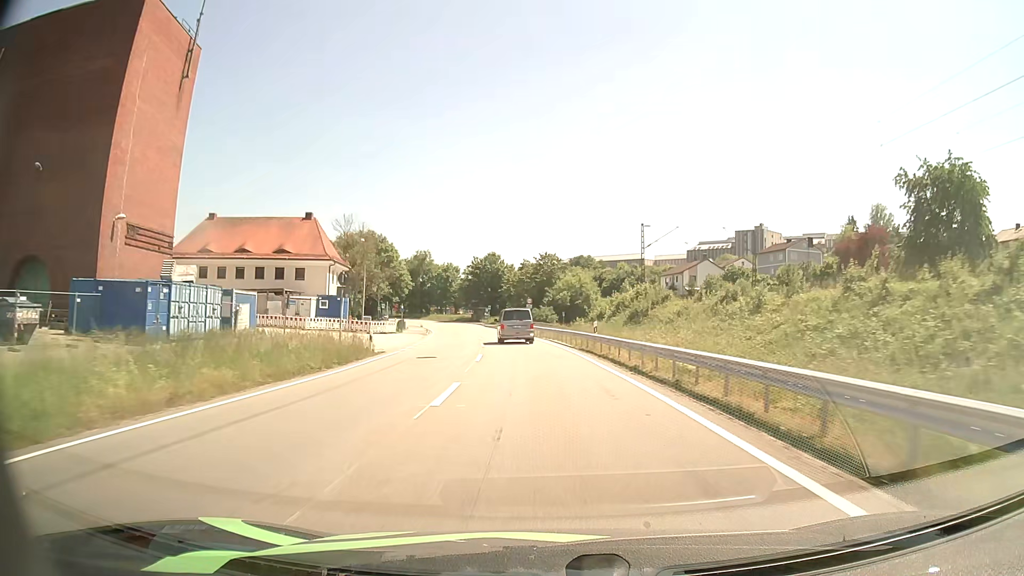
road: primary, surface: asphalt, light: Day
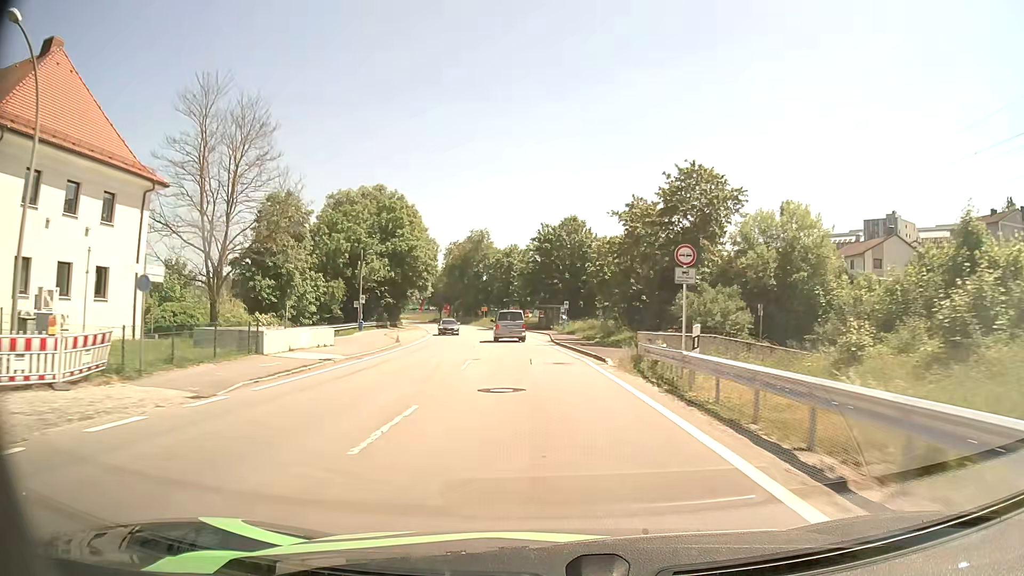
(-3.2, +51.9) m; -7°
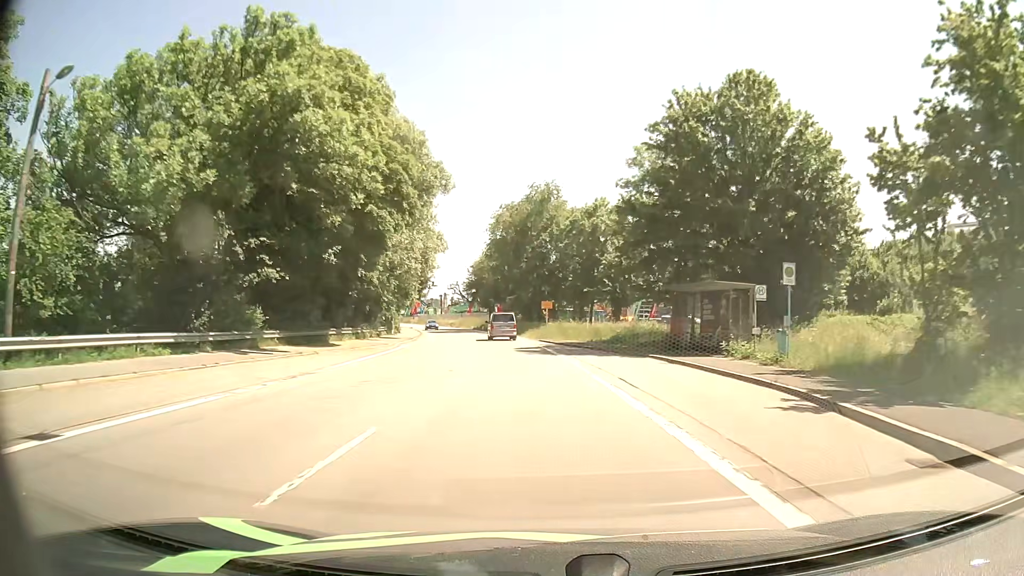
(-3.1, +50.2) m; -7°
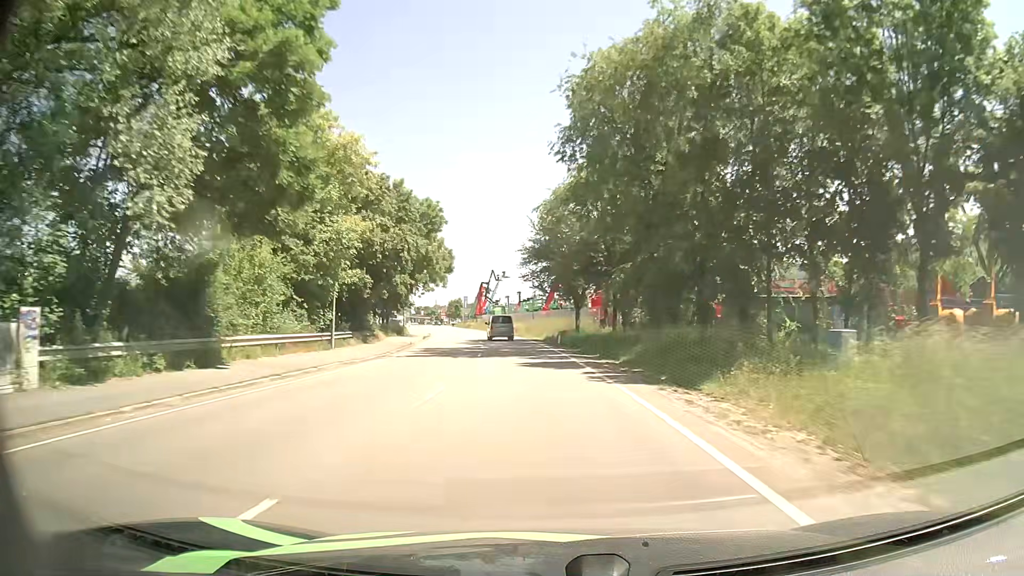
(-3.7, +52.0) m; -8°
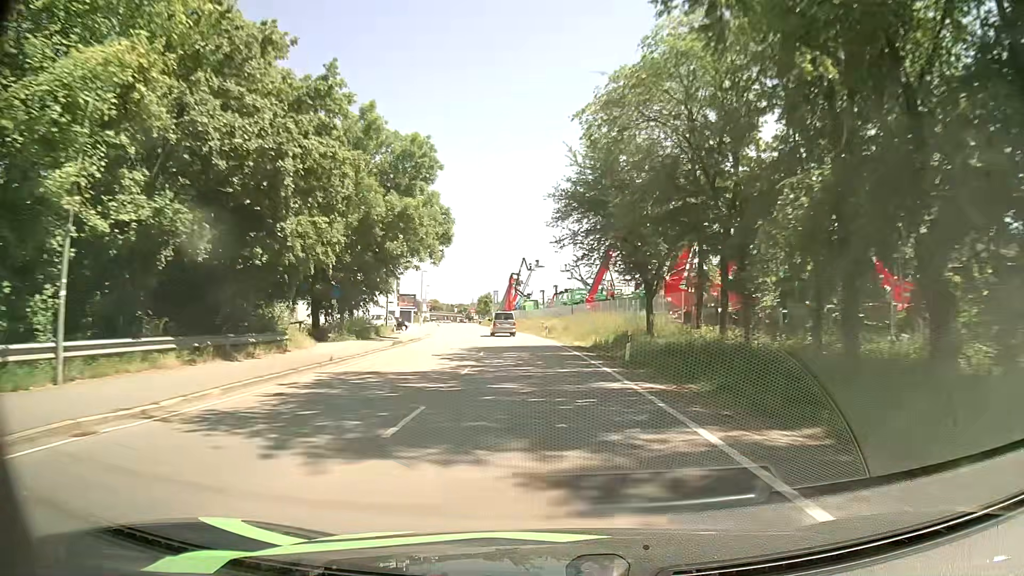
(-0.5, +21.5) m; -3°
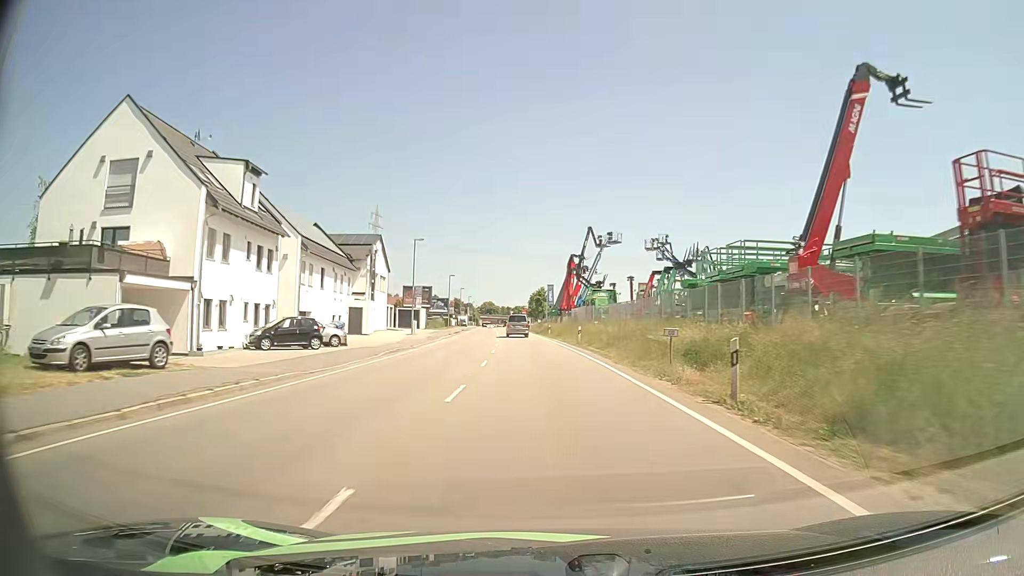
(-1.9, +41.5) m; -5°
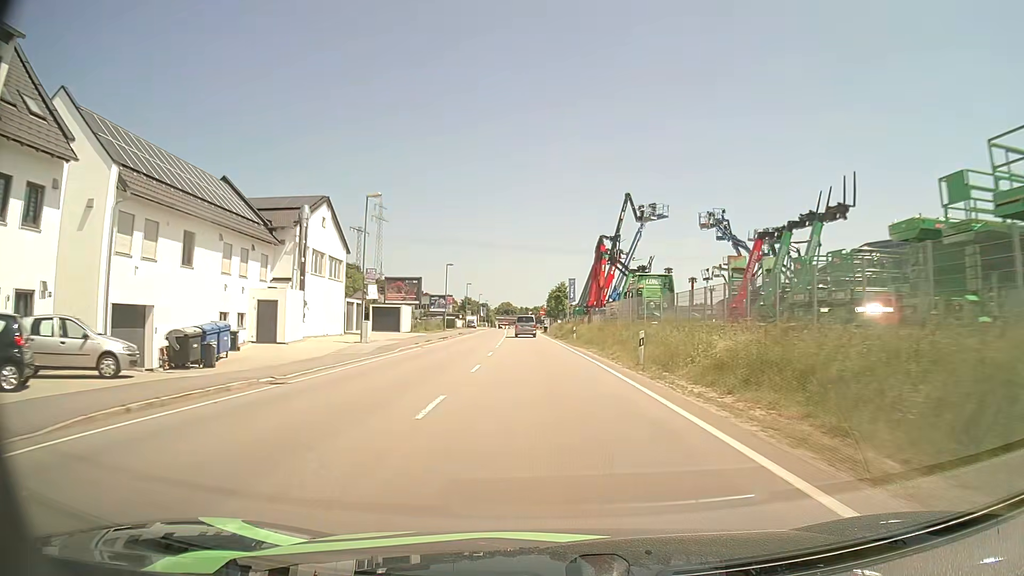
(-0.3, +20.2) m; -1°
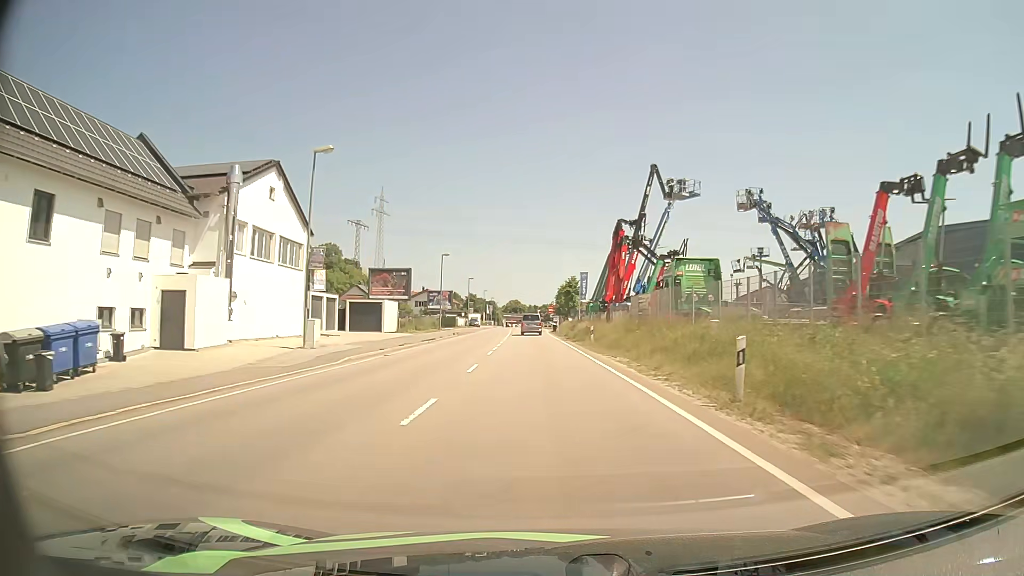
(-0.1, +9.7) m; -1°
(0, +10) (0, +20) (-1, +30) (-1, +40) (-1, +50) (-1, +60) (-2, +70) (-2, +80) (-2, +90) (-2, +100) m
